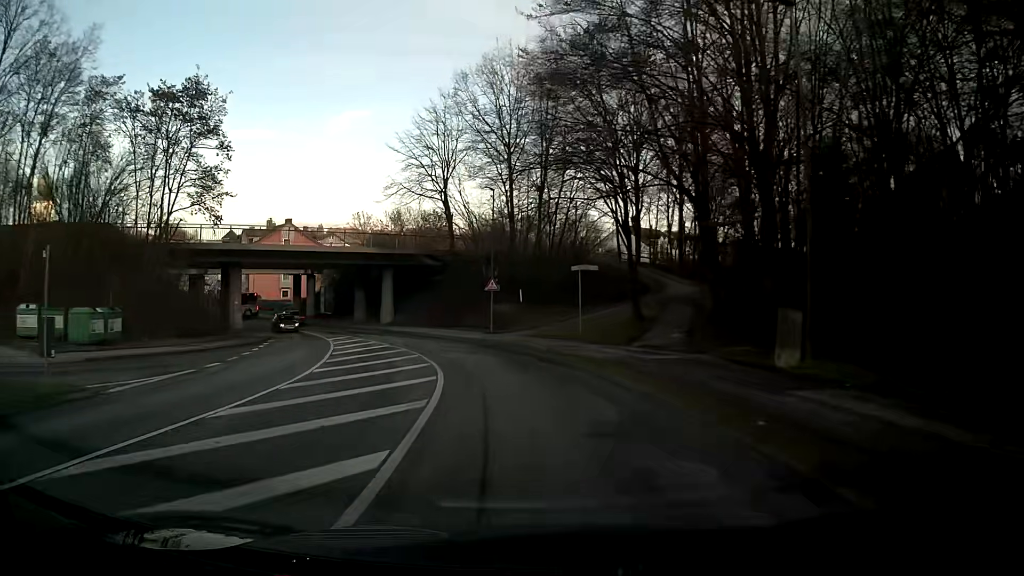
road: unclassified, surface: asphalt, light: Day
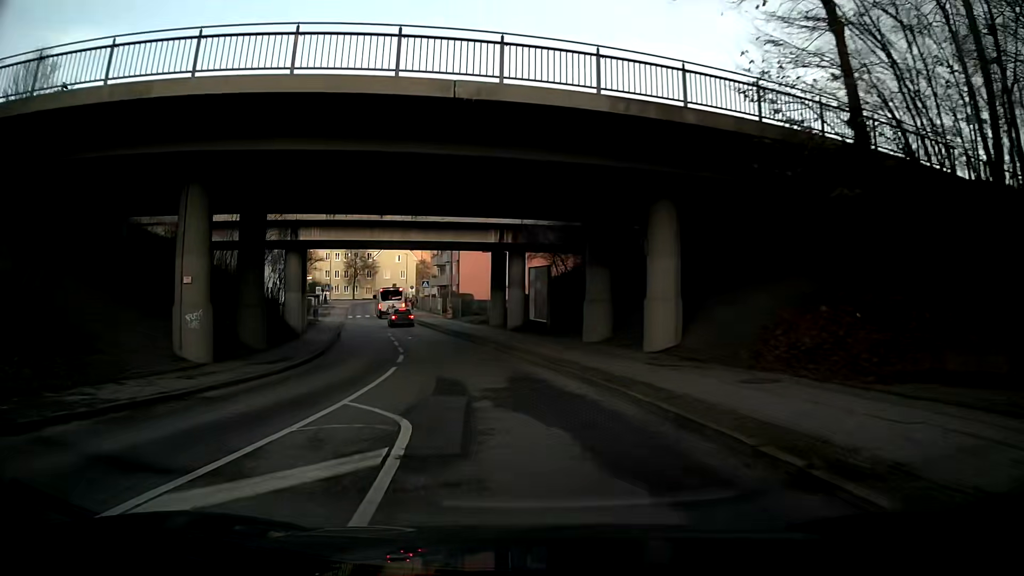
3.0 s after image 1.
(-6.9, +34.7) m; -24°
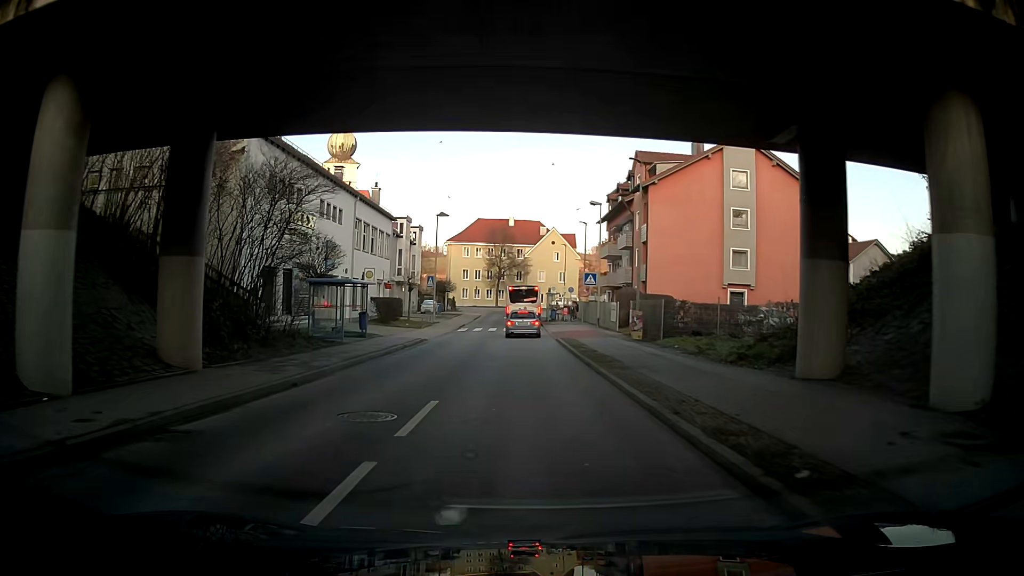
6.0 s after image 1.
(-3.6, +29.6) m; -13°
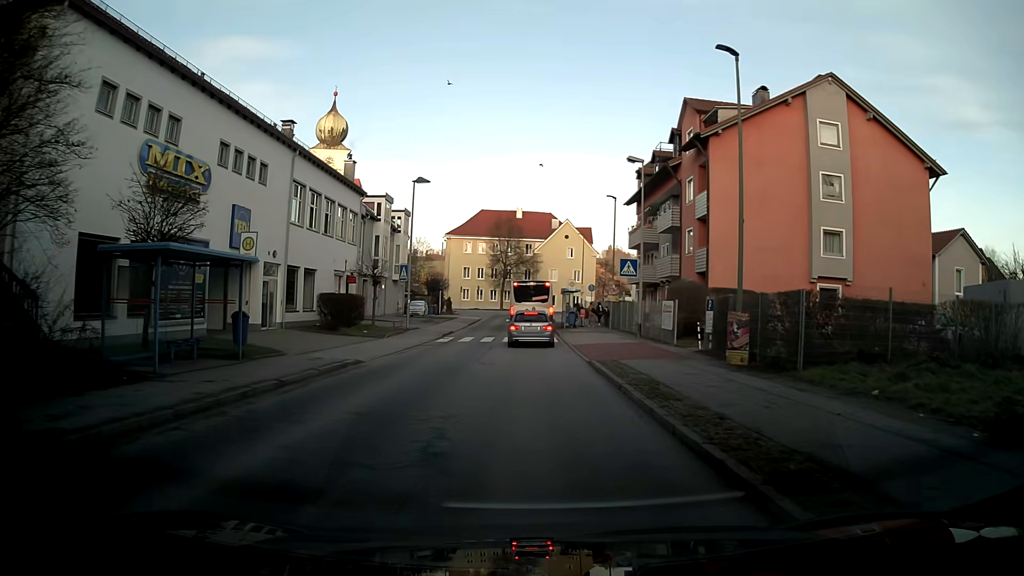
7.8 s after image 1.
(+0.3, +13.5) m; 0°
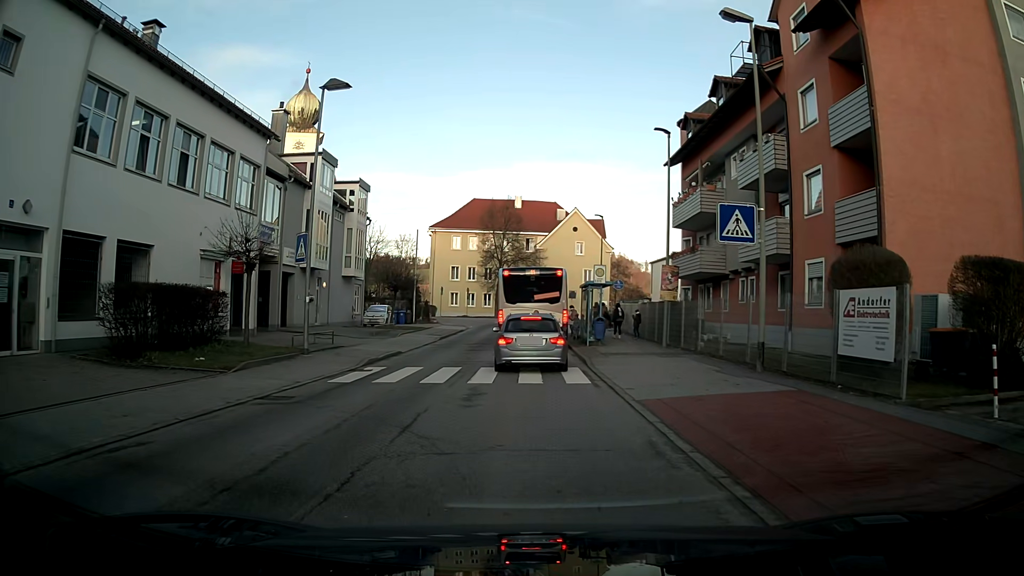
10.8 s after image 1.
(-0.4, +16.2) m; -1°
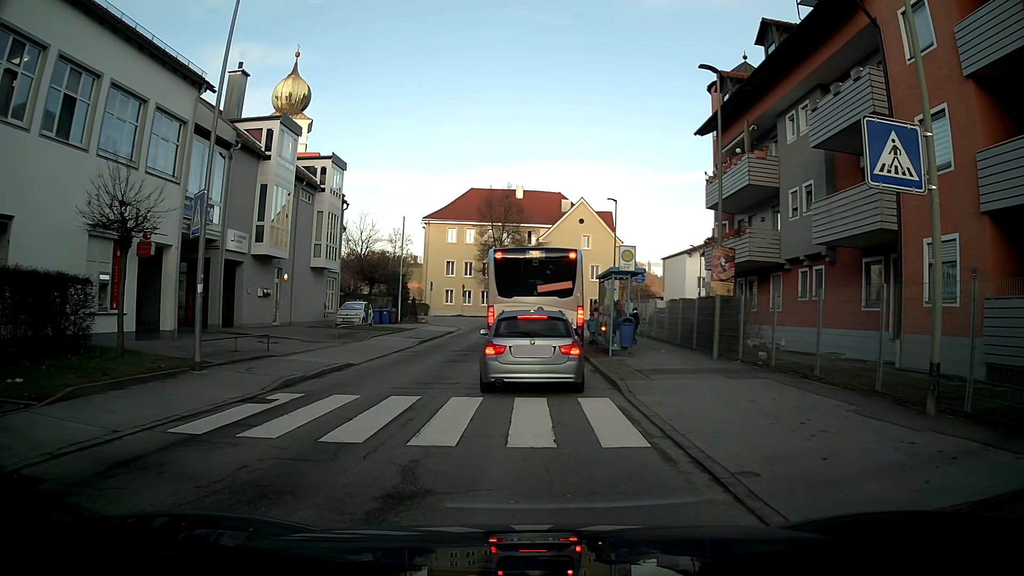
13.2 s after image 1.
(0.0, +6.5) m; 0°
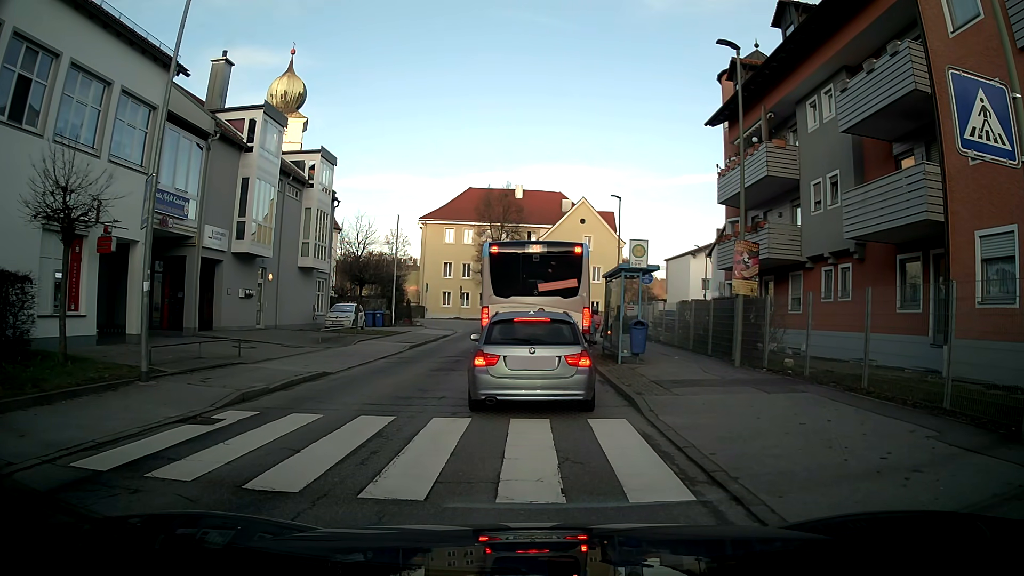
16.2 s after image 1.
(0.0, +2.0) m; 0°
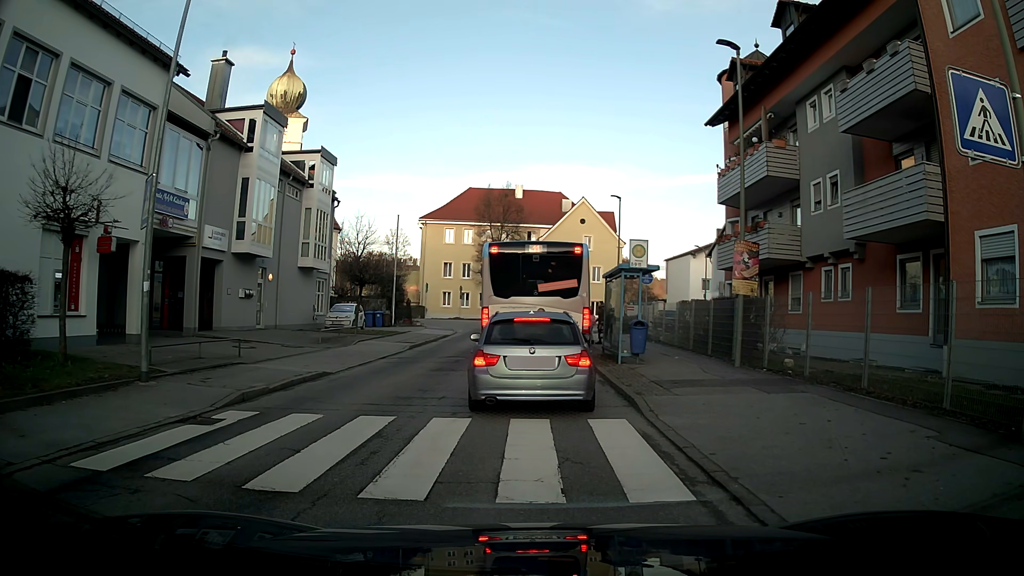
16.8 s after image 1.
(0.0, 0.0) m; 0°
